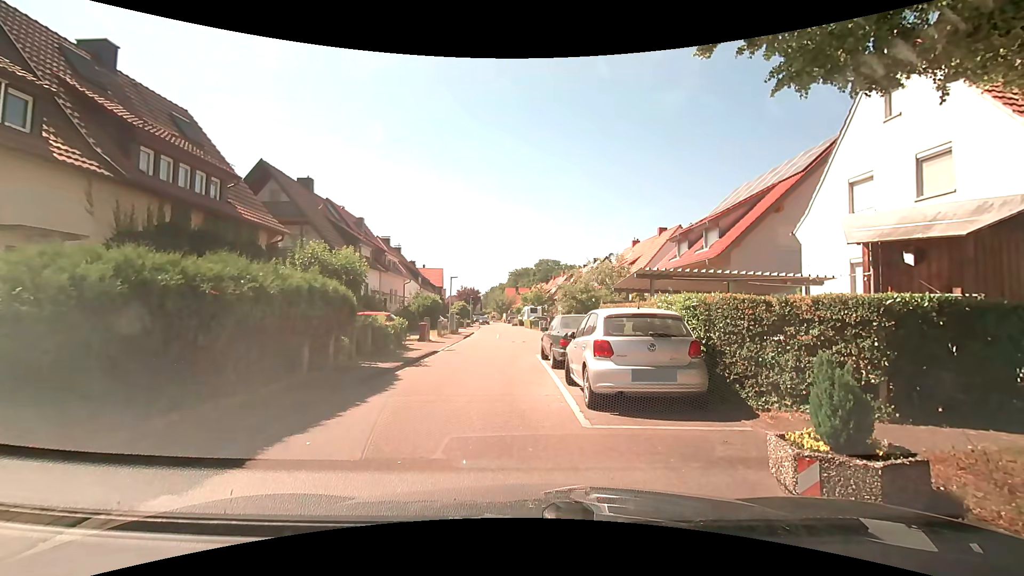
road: tertiary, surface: asphalt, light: Day
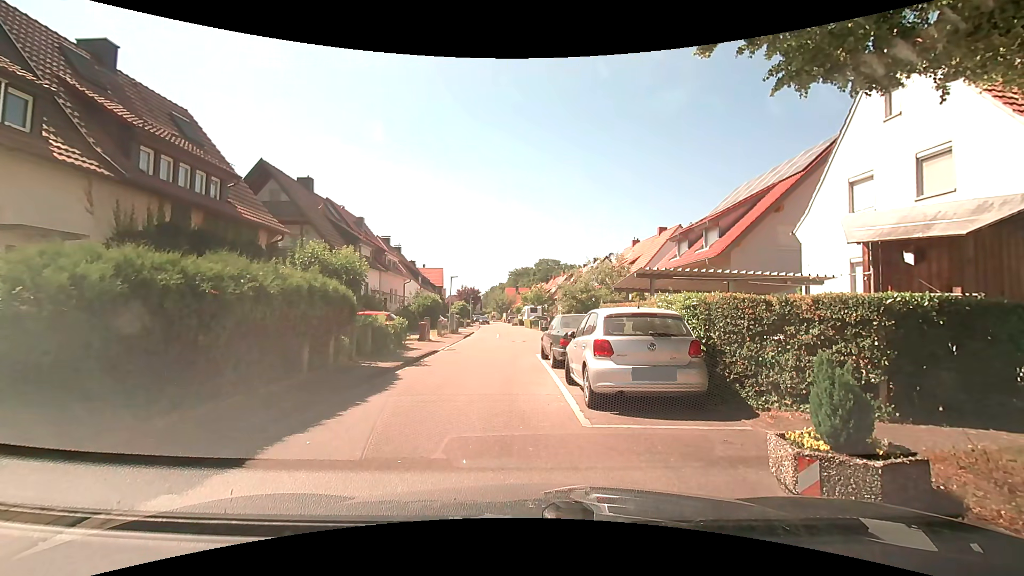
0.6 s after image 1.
(0.0, 0.0) m; 0°
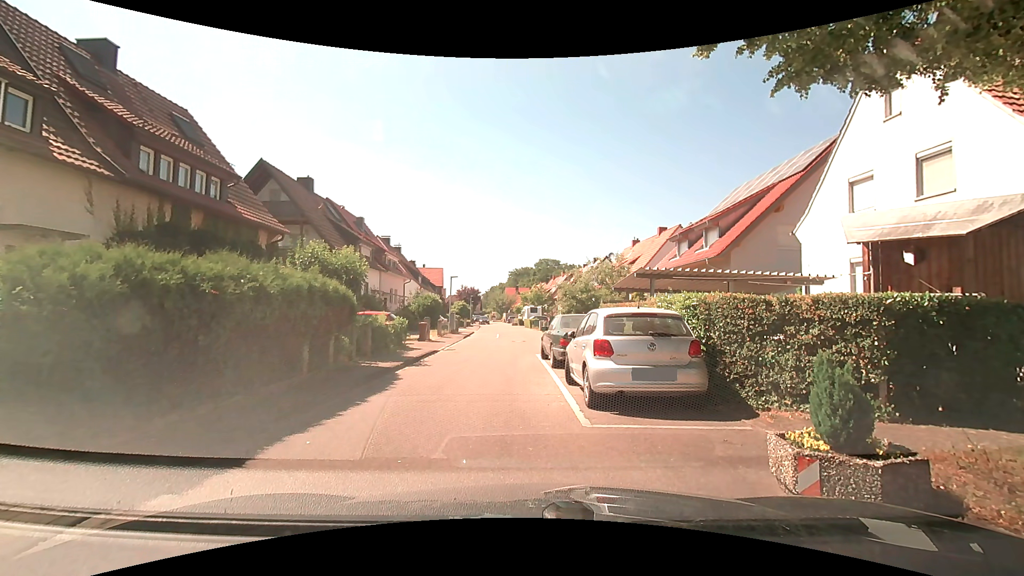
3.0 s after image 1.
(0.0, 0.0) m; 0°
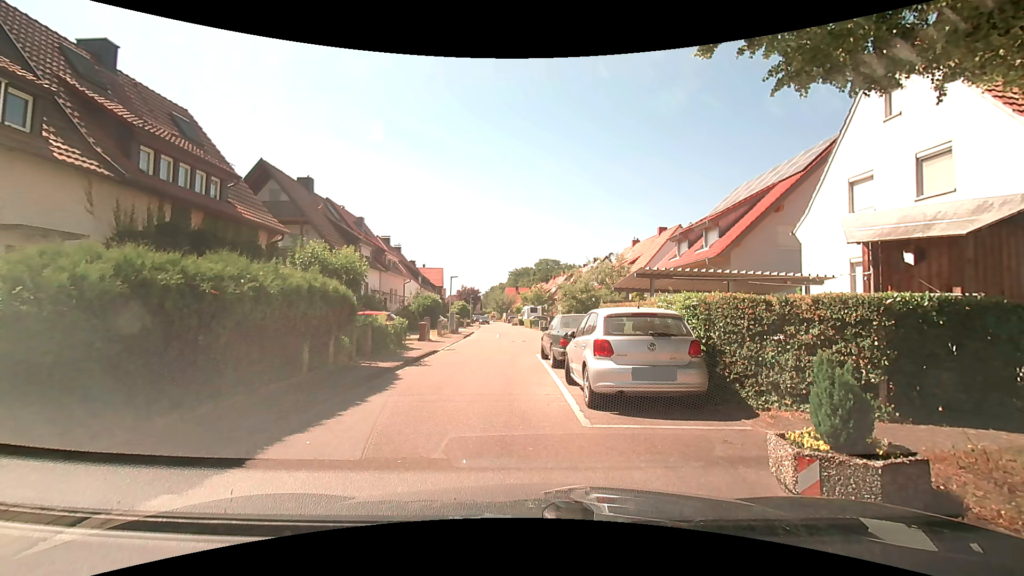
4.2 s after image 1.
(0.0, 0.0) m; 0°
